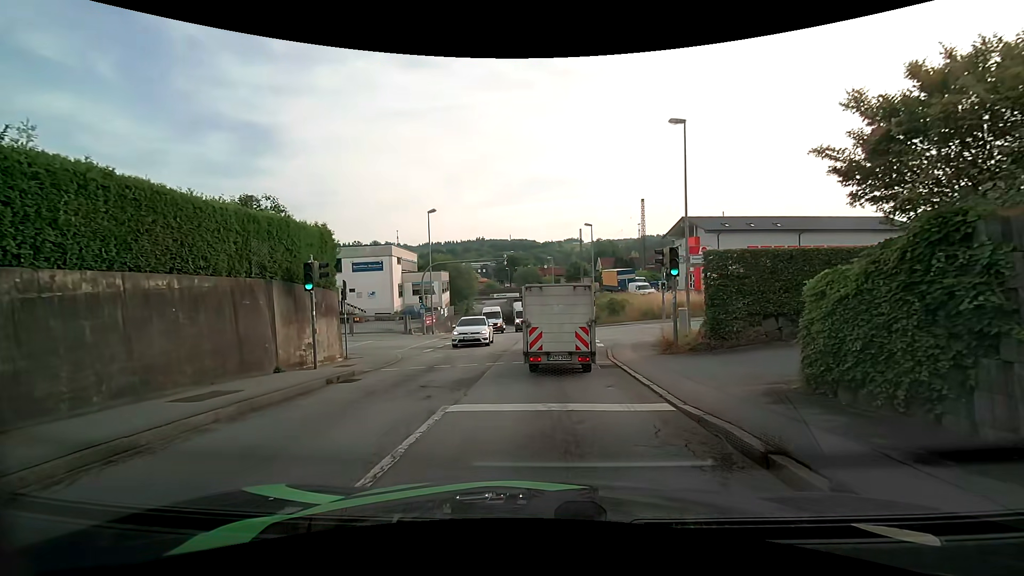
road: tertiary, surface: asphalt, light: Day
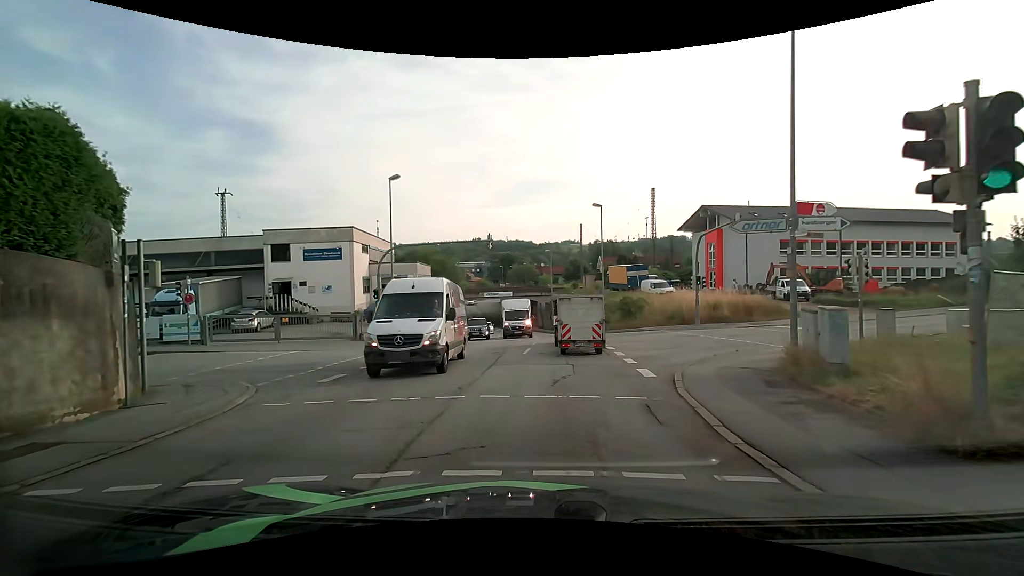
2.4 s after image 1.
(+0.2, +10.2) m; +1°
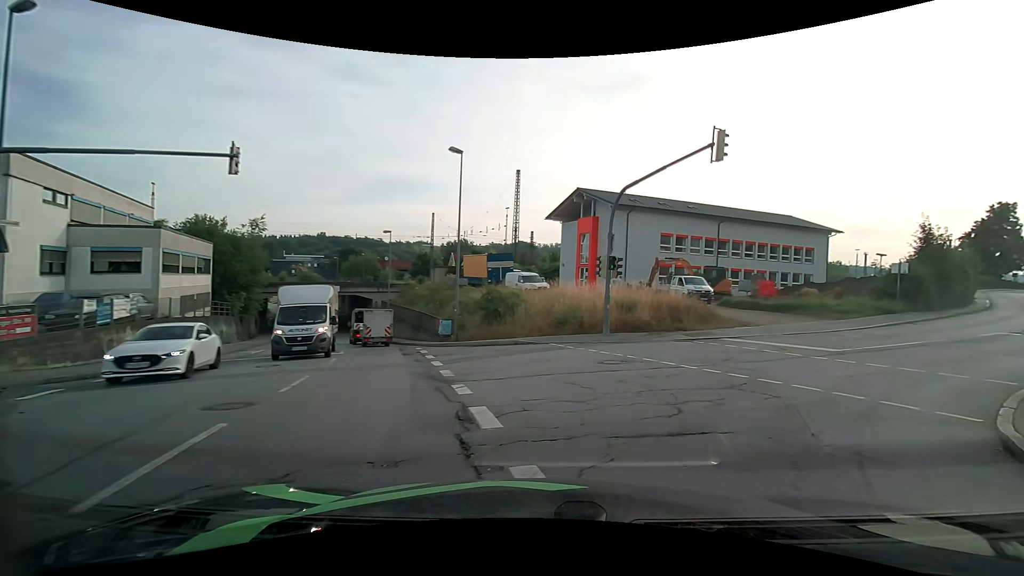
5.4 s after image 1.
(+1.0, +14.4) m; +16°
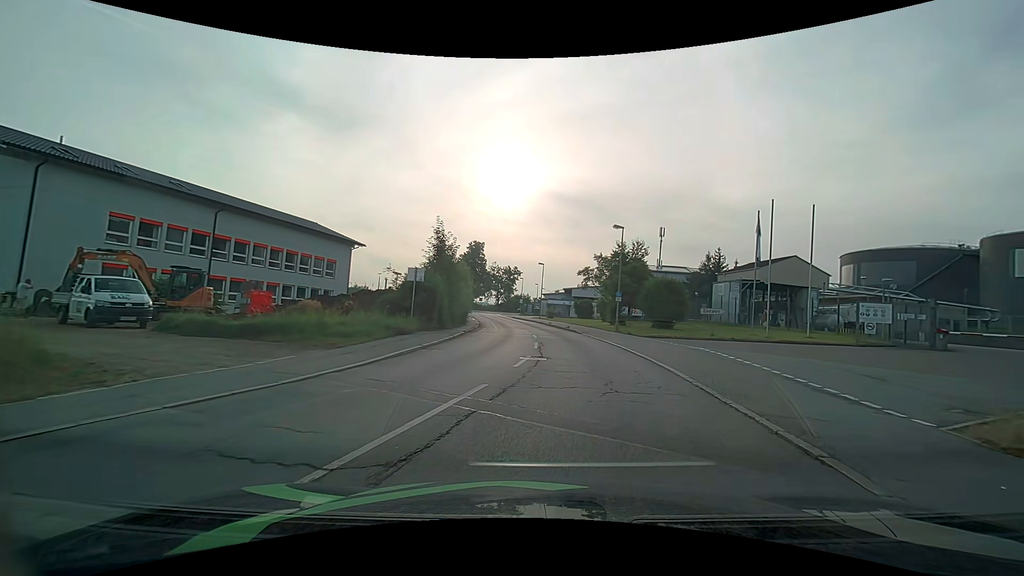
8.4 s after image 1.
(+6.5, +12.5) m; +50°
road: residential
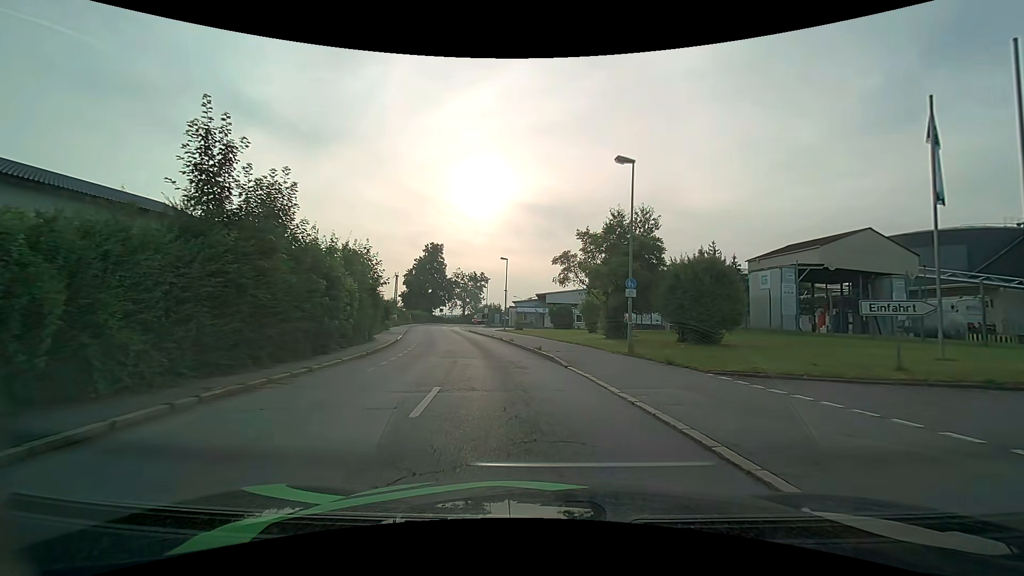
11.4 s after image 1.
(+1.4, +17.9) m; +3°
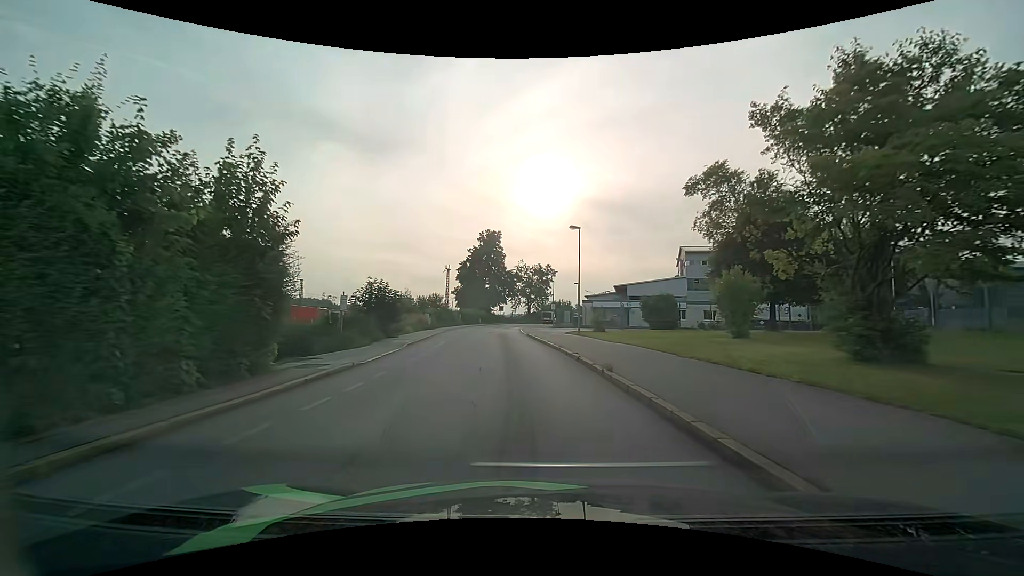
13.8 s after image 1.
(-1.2, +17.7) m; -8°
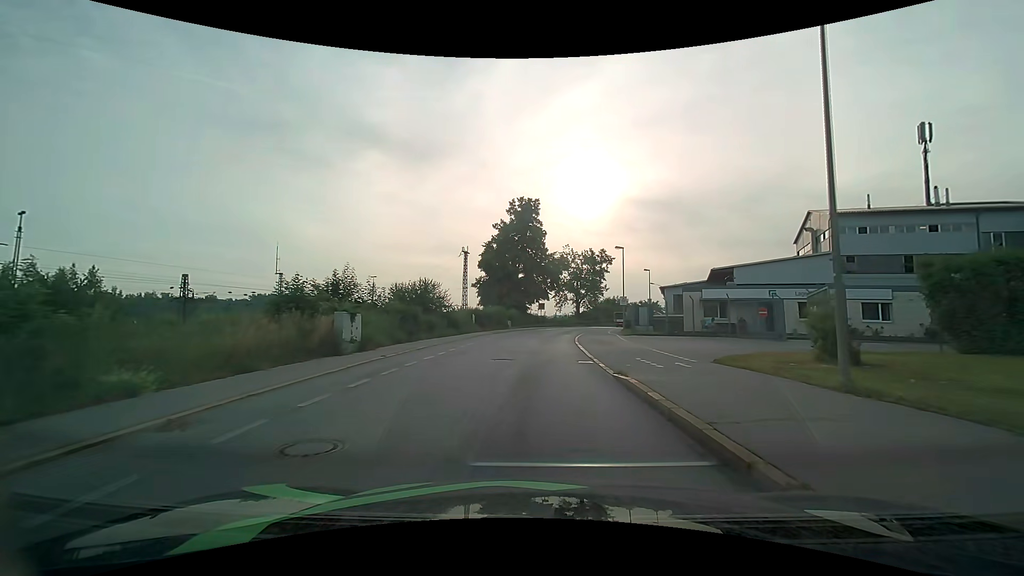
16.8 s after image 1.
(-1.4, +27.2) m; -5°
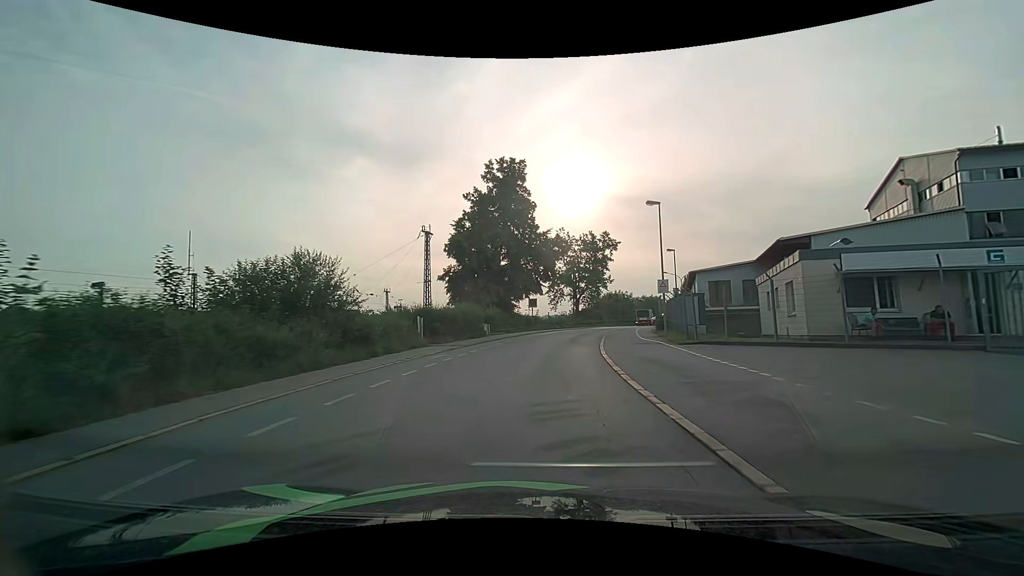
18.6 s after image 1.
(0.0, +17.7) m; +1°
(0, +10) (+1, +20) (+2, +30) (+3, +40) (+5, +50) (+8, +59) (+11, +69) (+14, +78) (+18, +88) (+21, +97) m
